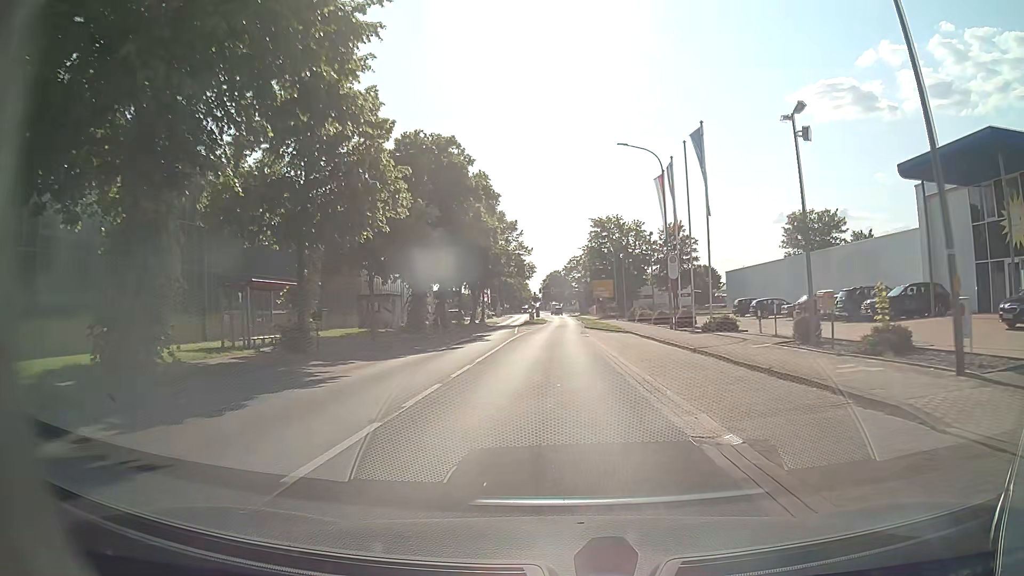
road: tertiary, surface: asphalt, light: Day
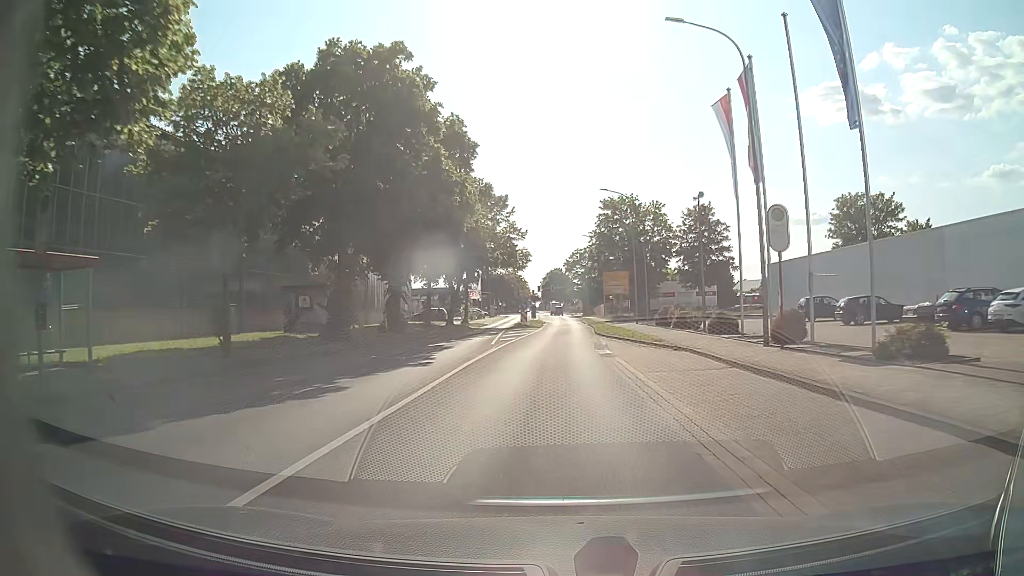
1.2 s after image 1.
(+0.1, +15.6) m; 0°
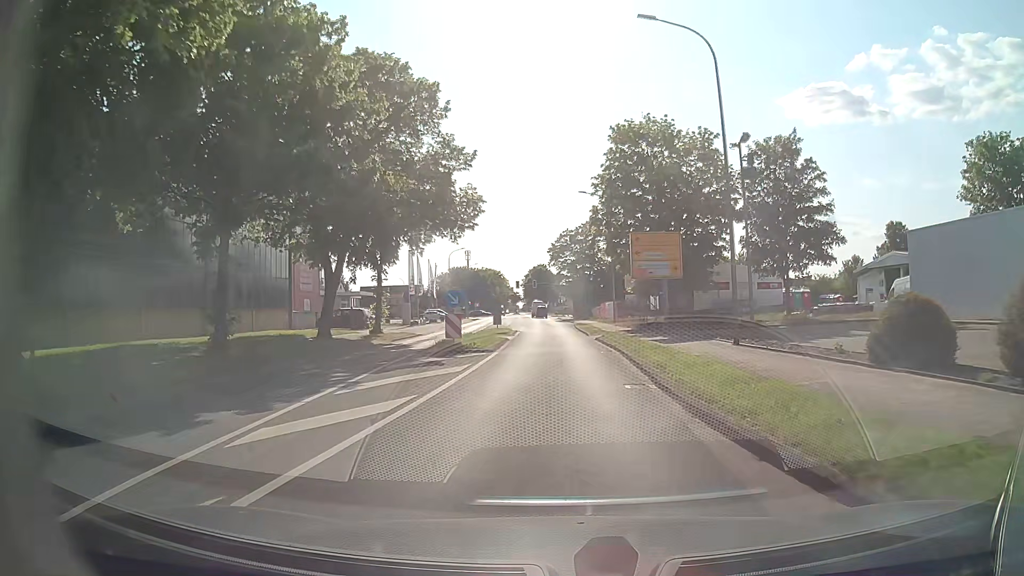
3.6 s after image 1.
(+0.3, +29.0) m; +2°
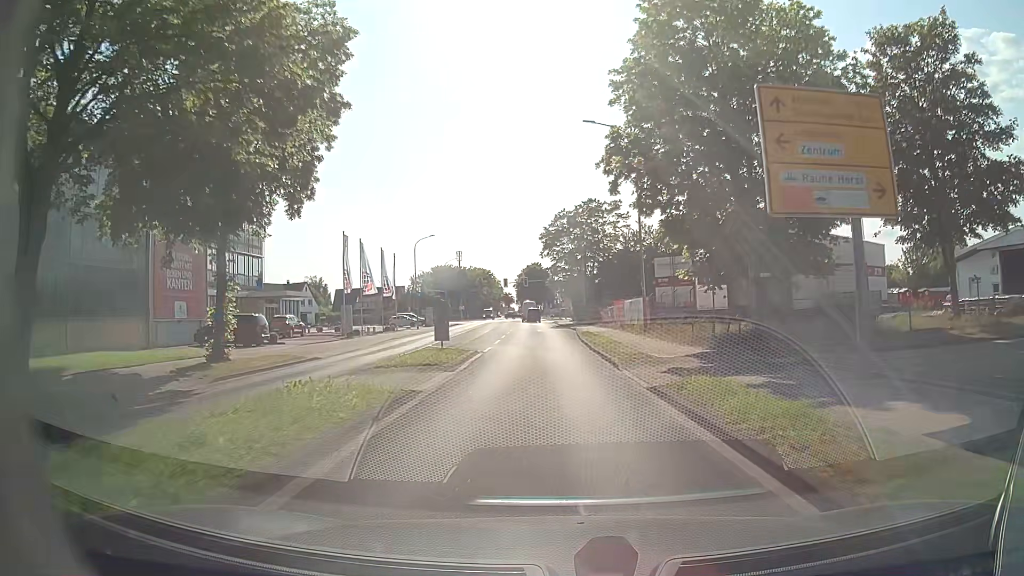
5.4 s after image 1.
(+0.1, +18.7) m; +1°
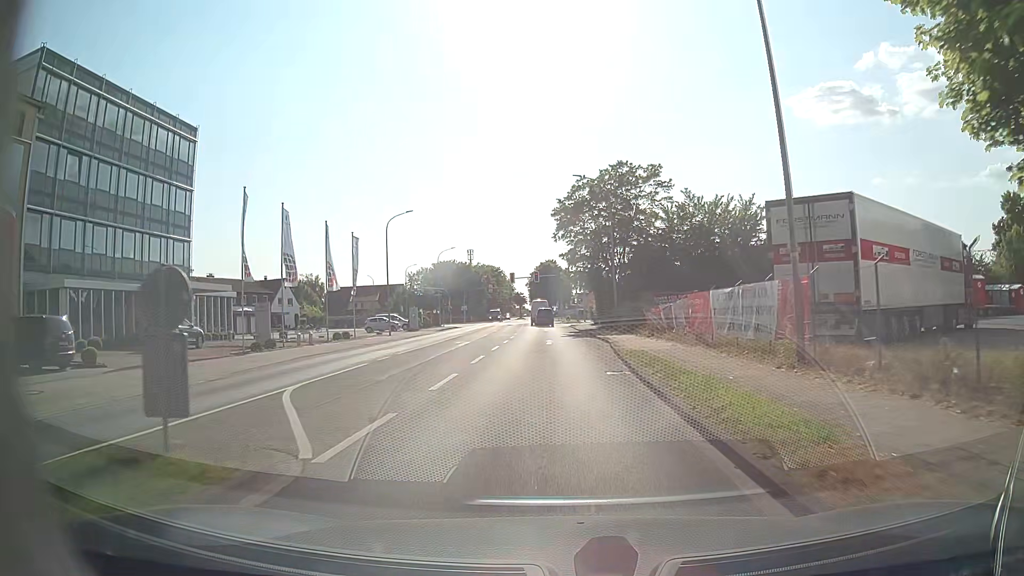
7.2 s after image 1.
(-0.4, +17.4) m; -2°
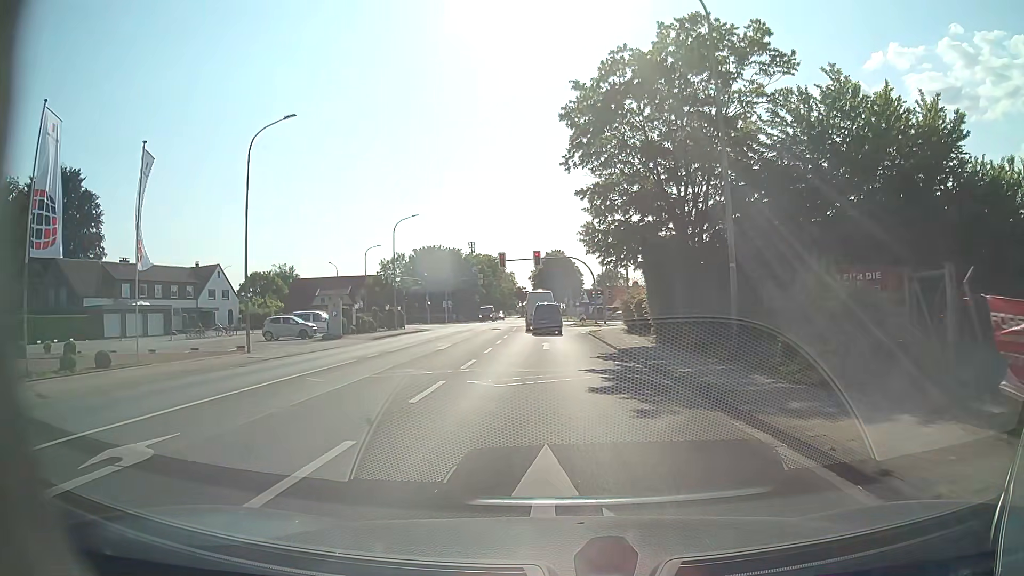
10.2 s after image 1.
(-0.4, +25.8) m; -1°
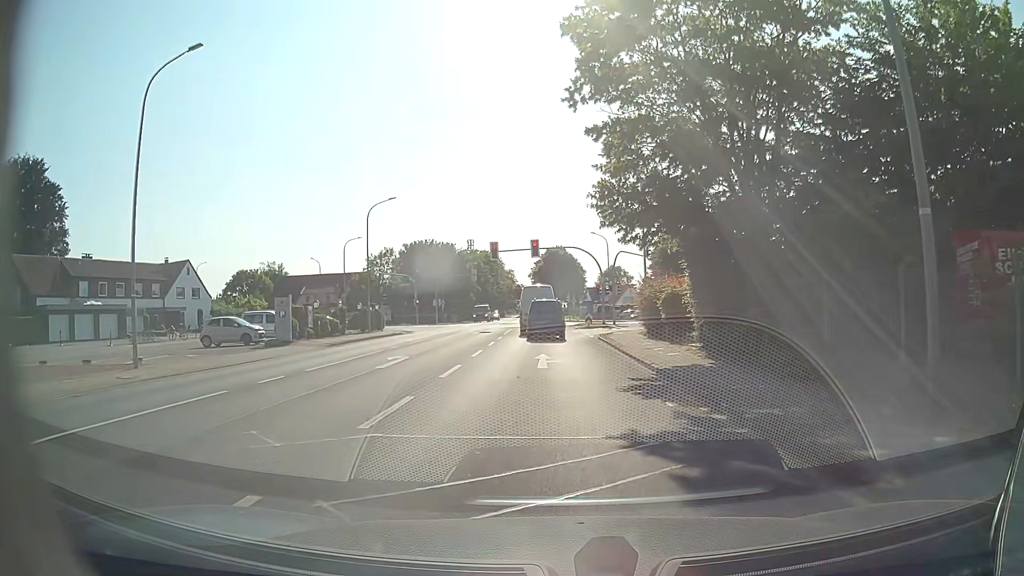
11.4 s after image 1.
(+0.1, +8.3) m; 0°
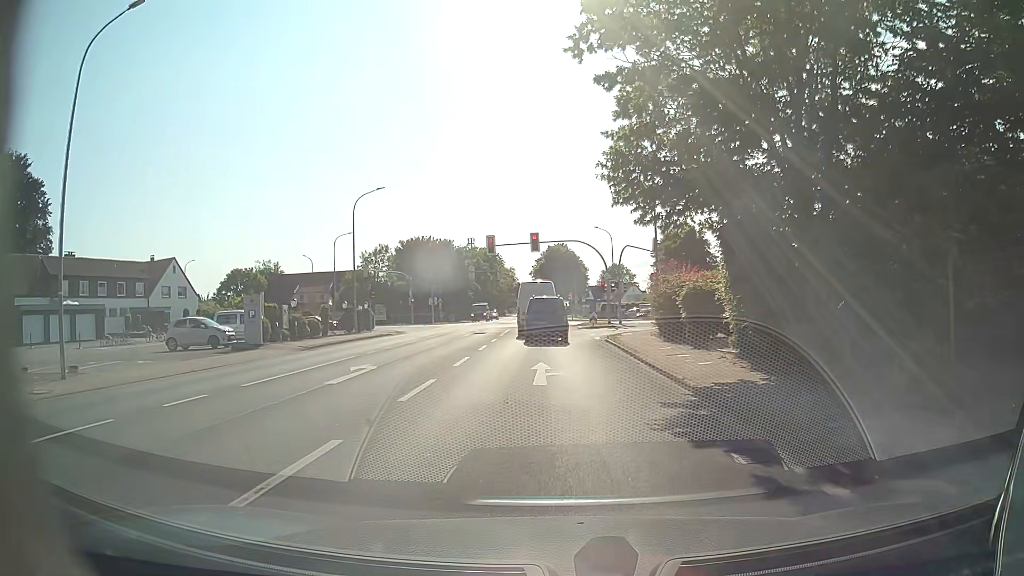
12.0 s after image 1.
(0.0, +3.7) m; 0°
